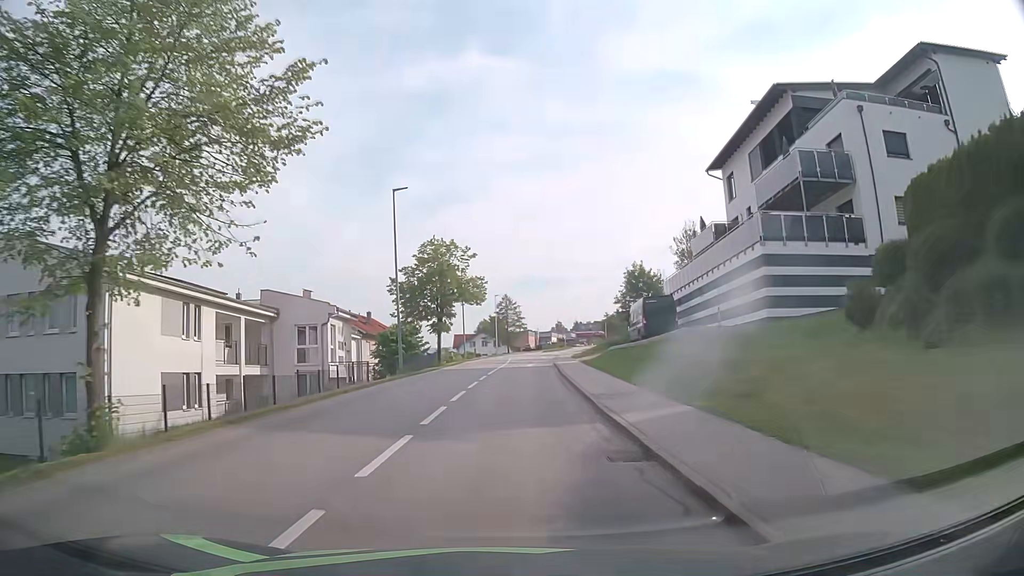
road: tertiary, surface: asphalt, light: Day
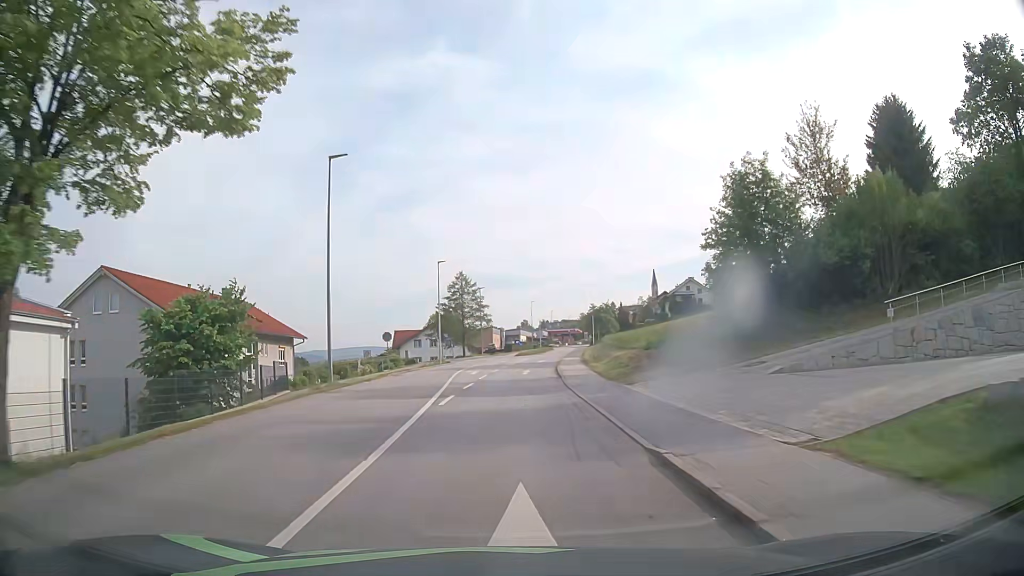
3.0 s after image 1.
(+1.0, +38.7) m; +3°
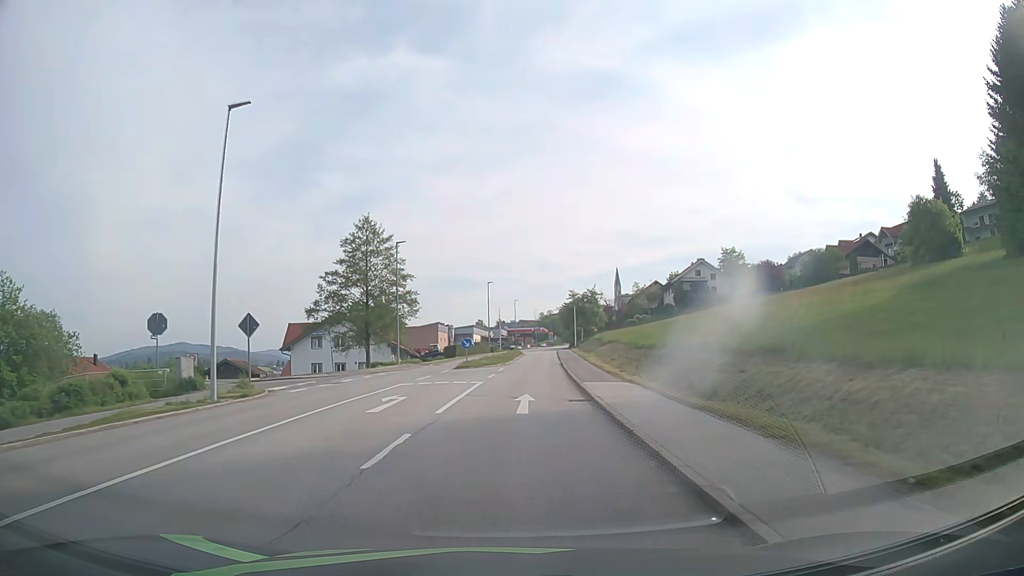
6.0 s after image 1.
(+1.2, +38.3) m; +4°
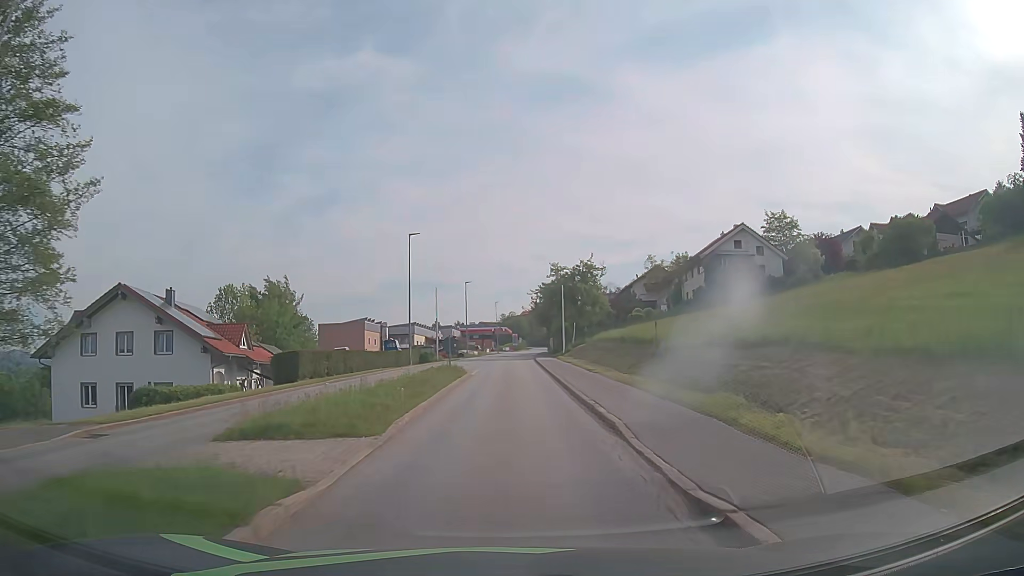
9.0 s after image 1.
(+1.6, +37.5) m; +4°
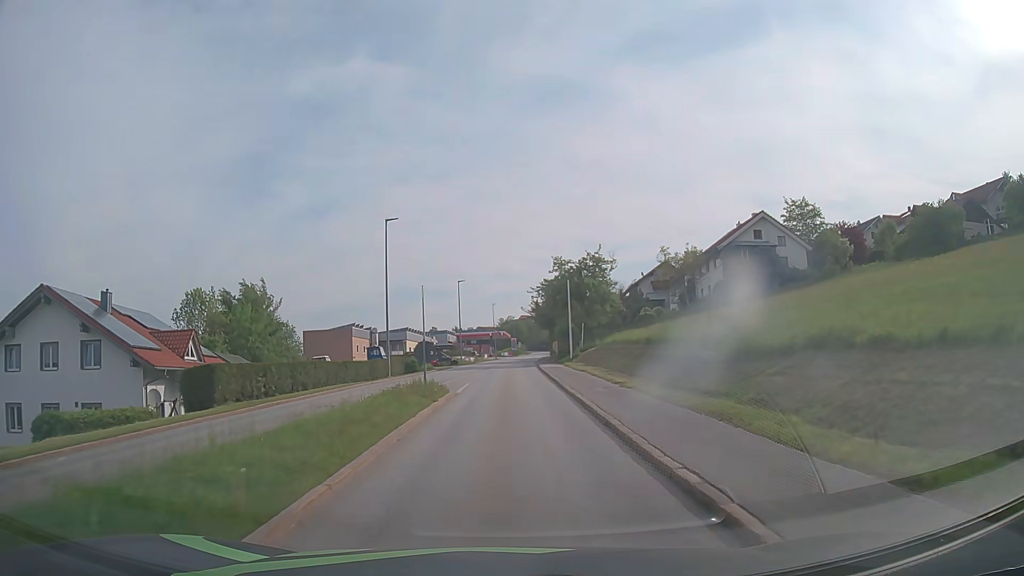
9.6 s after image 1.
(0.0, +7.5) m; 0°
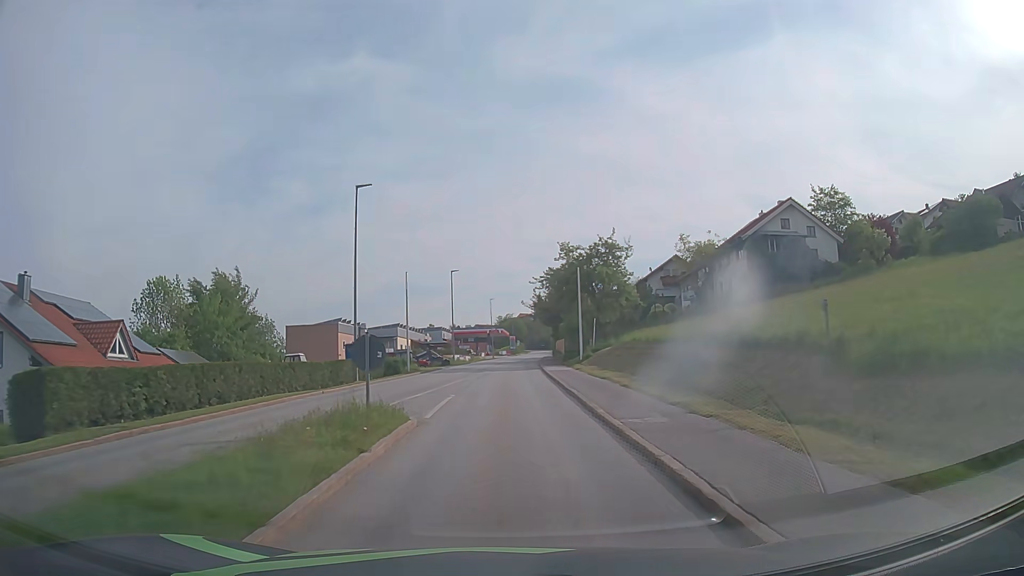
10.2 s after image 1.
(0.0, +7.4) m; 0°
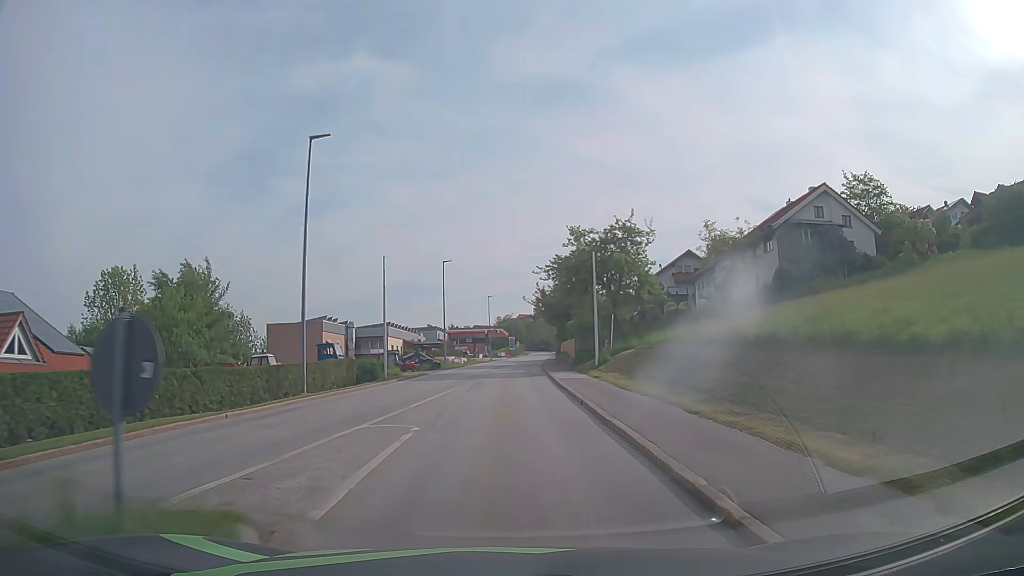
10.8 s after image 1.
(0.0, +7.4) m; 0°
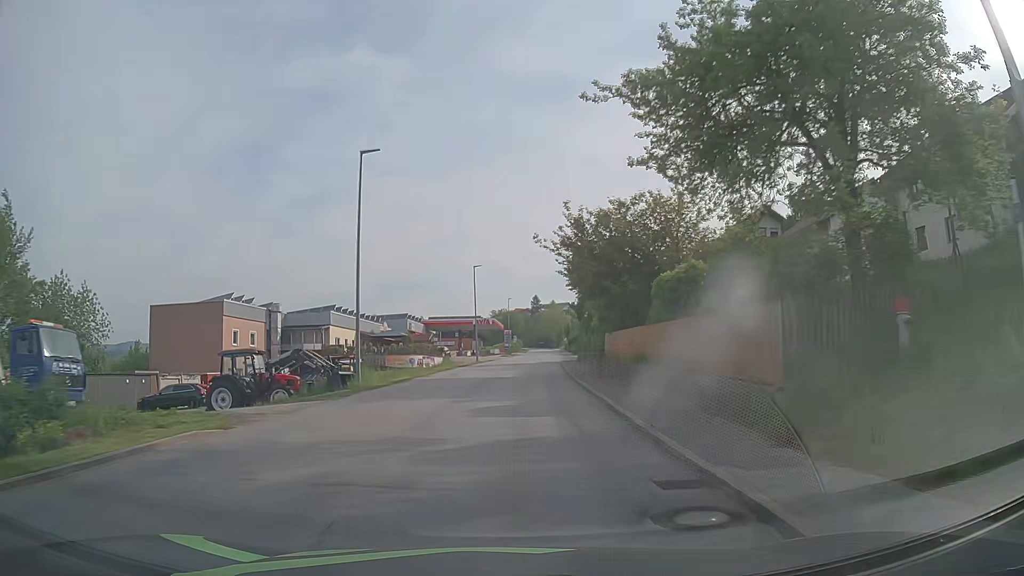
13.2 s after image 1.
(+0.3, +29.3) m; +1°
